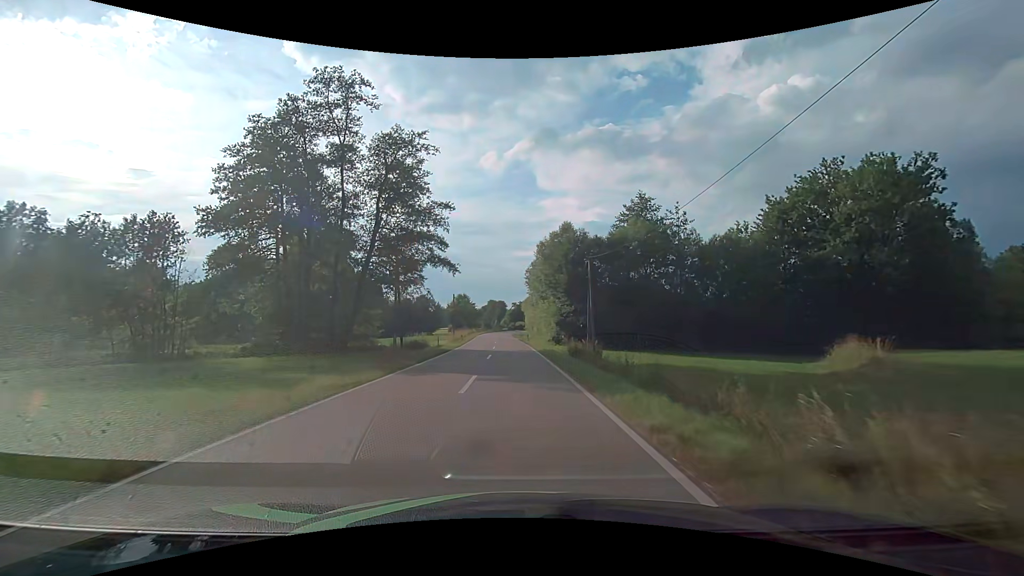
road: tertiary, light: Day
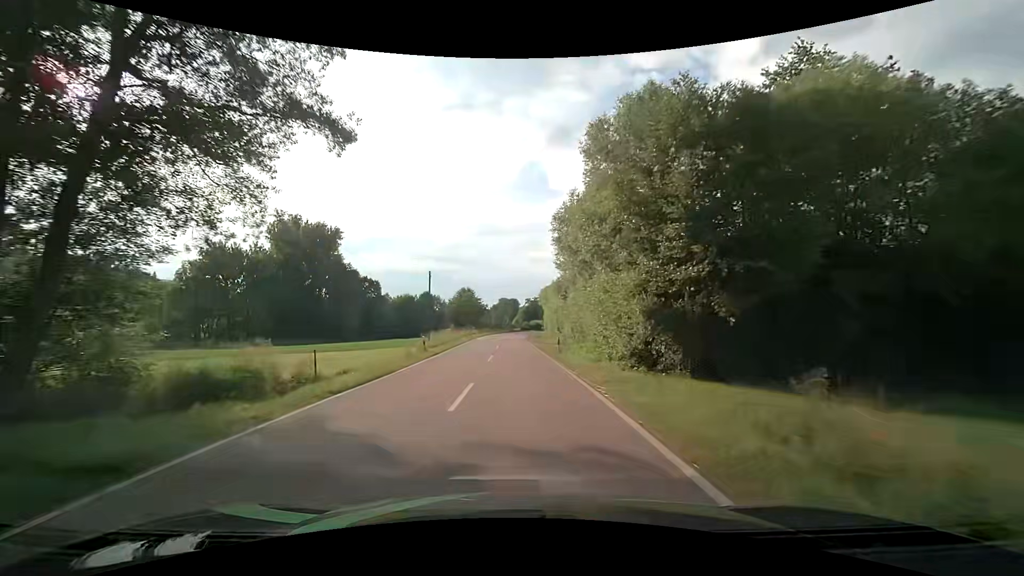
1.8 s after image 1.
(-0.3, +27.0) m; -2°
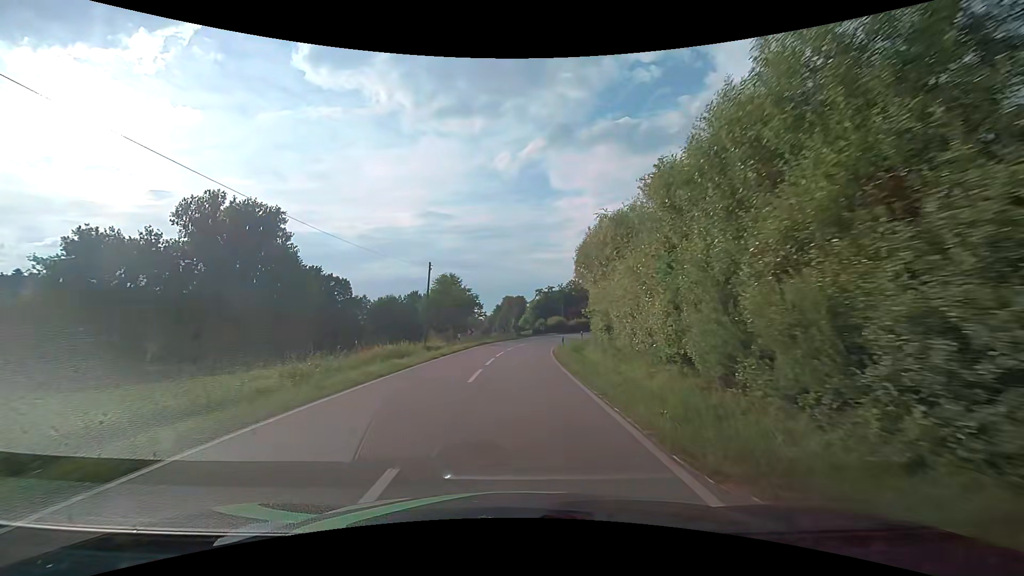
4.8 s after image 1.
(-0.3, +43.4) m; -1°
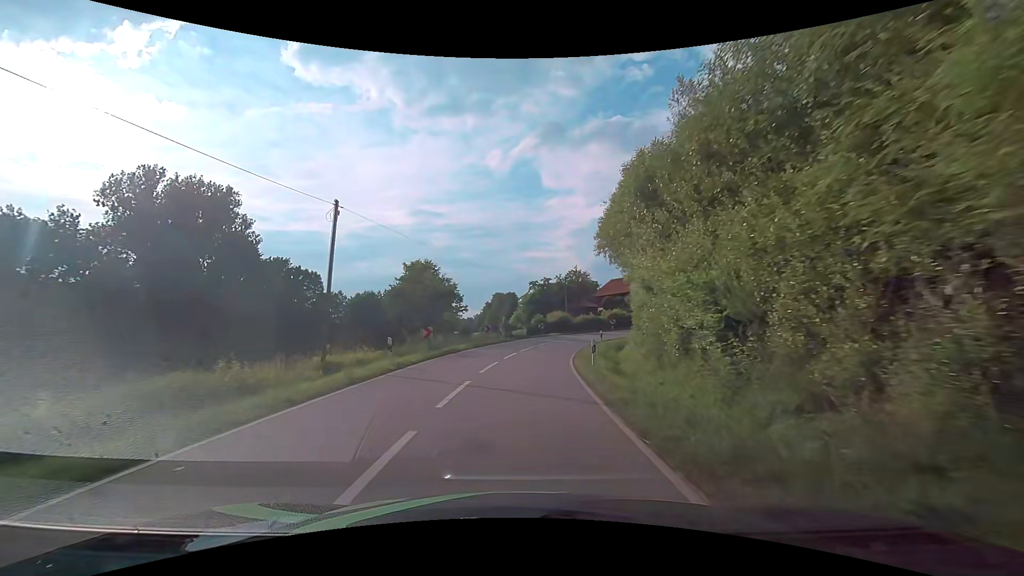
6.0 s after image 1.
(+0.1, +16.4) m; +1°
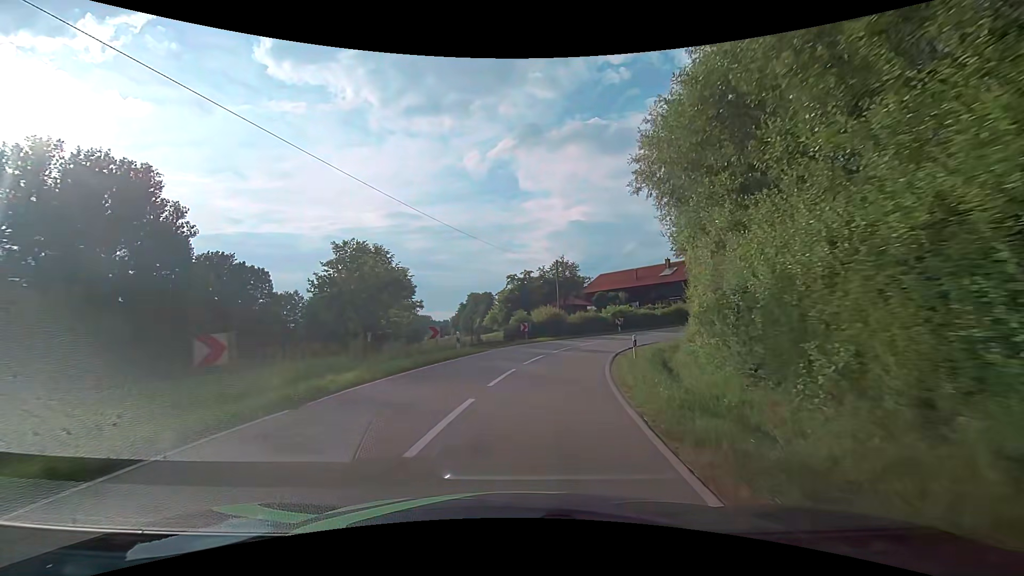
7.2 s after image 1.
(+0.3, +15.2) m; +3°
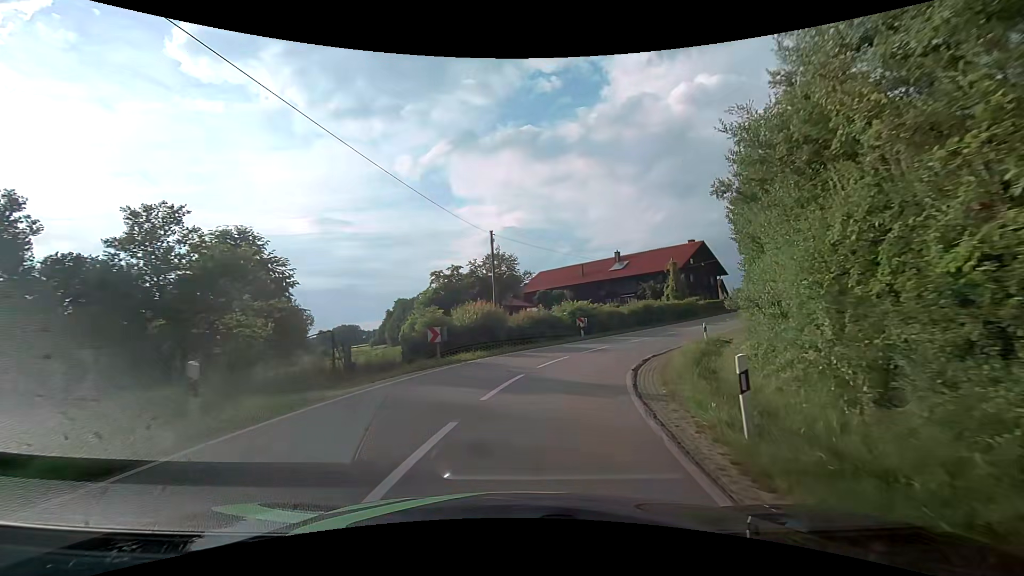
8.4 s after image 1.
(+0.8, +13.7) m; +7°
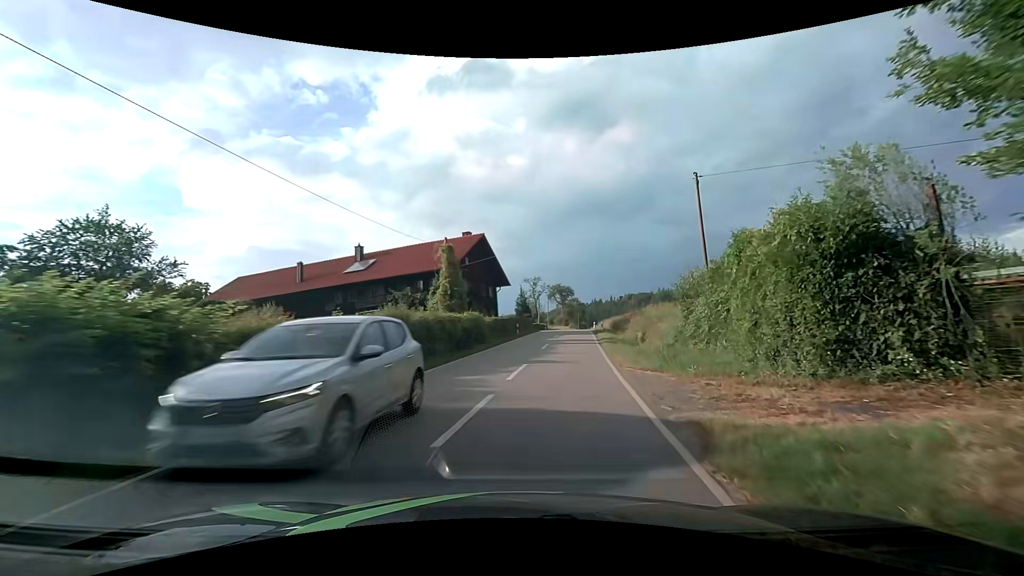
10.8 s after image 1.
(+5.8, +25.1) m; +27°
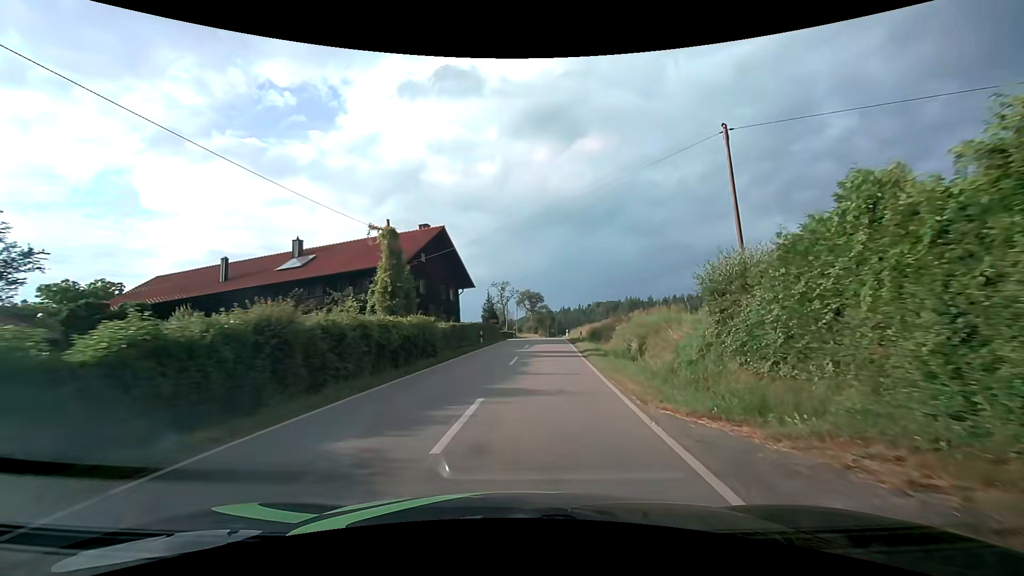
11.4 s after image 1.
(+0.2, +6.5) m; +4°
(0, +10) (+1, +20) (+2, +30) (+2, +40) (+3, +50) (+4, +60) (+5, +70) (+5, +80) (+6, +90) (+8, +100) m
